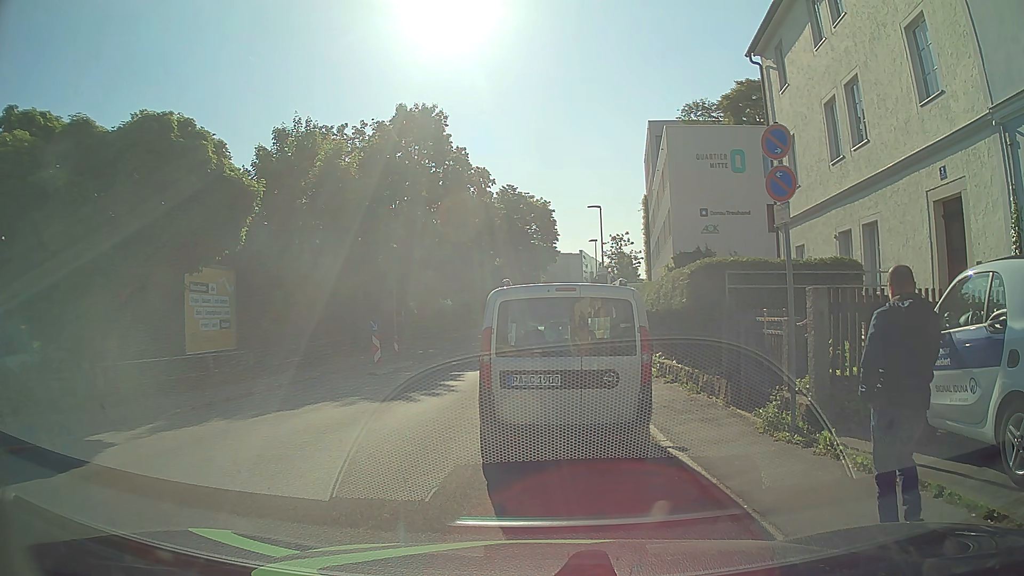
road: residential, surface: asphalt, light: Day
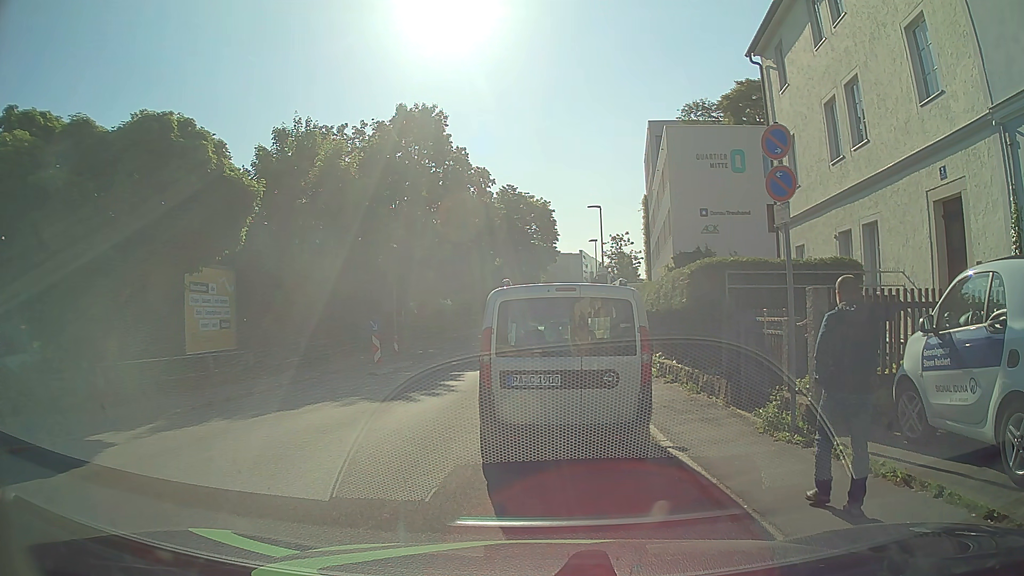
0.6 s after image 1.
(0.0, 0.0) m; 0°
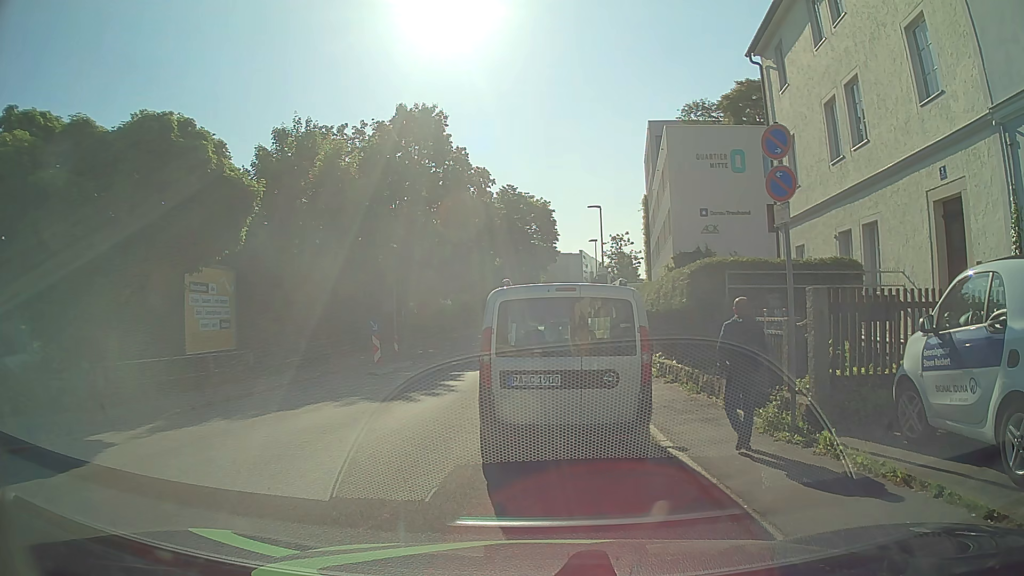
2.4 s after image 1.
(0.0, 0.0) m; 0°
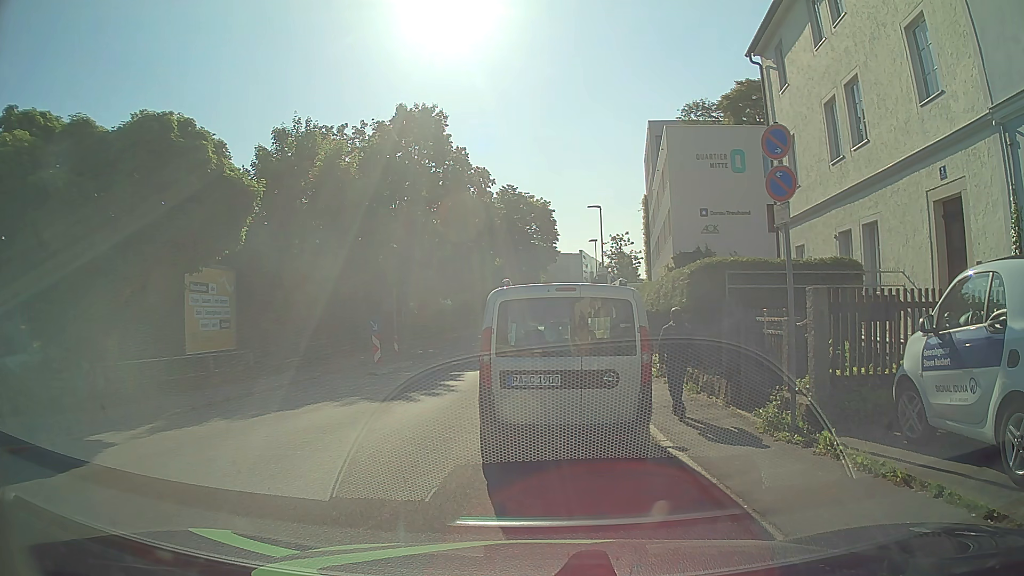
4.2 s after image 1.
(0.0, 0.0) m; 0°
